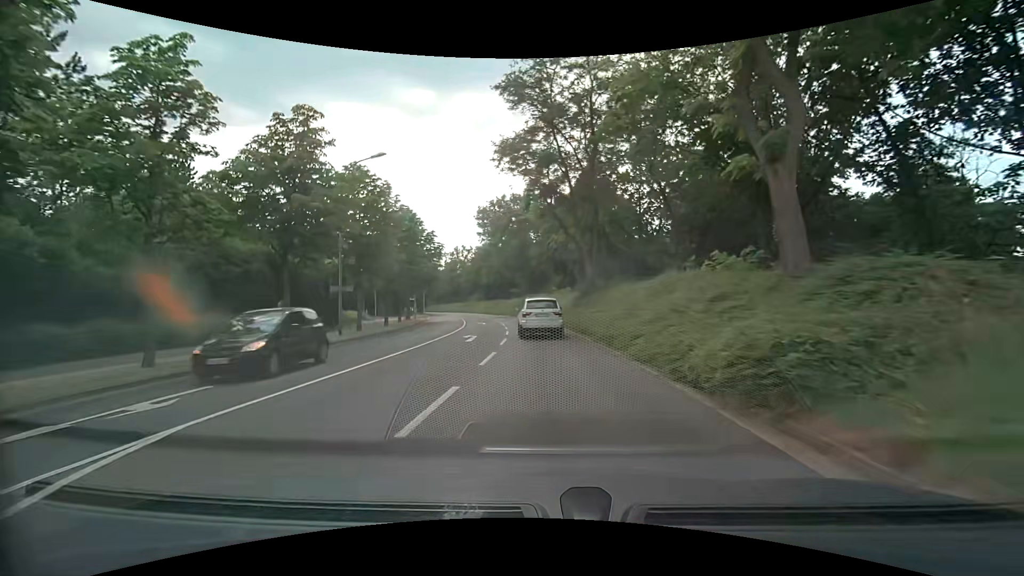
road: tertiary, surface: asphalt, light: Day
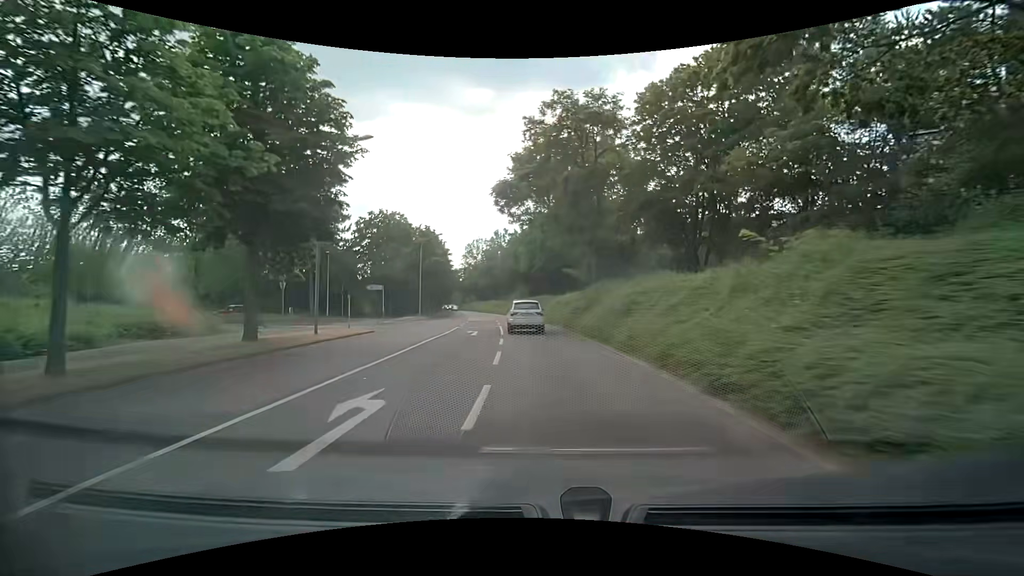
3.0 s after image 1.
(-1.3, +35.8) m; -4°
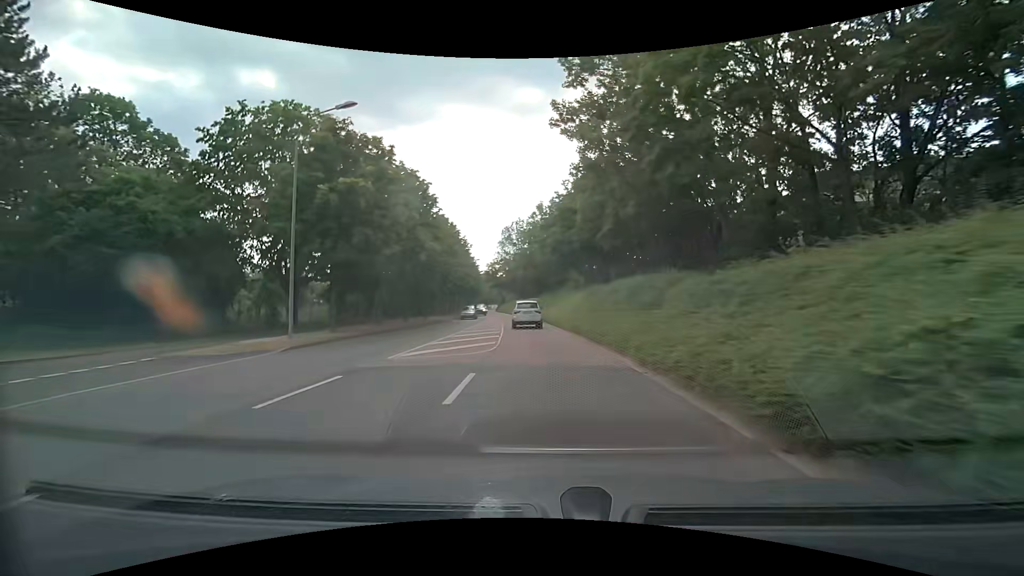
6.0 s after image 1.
(-2.2, +36.2) m; -7°
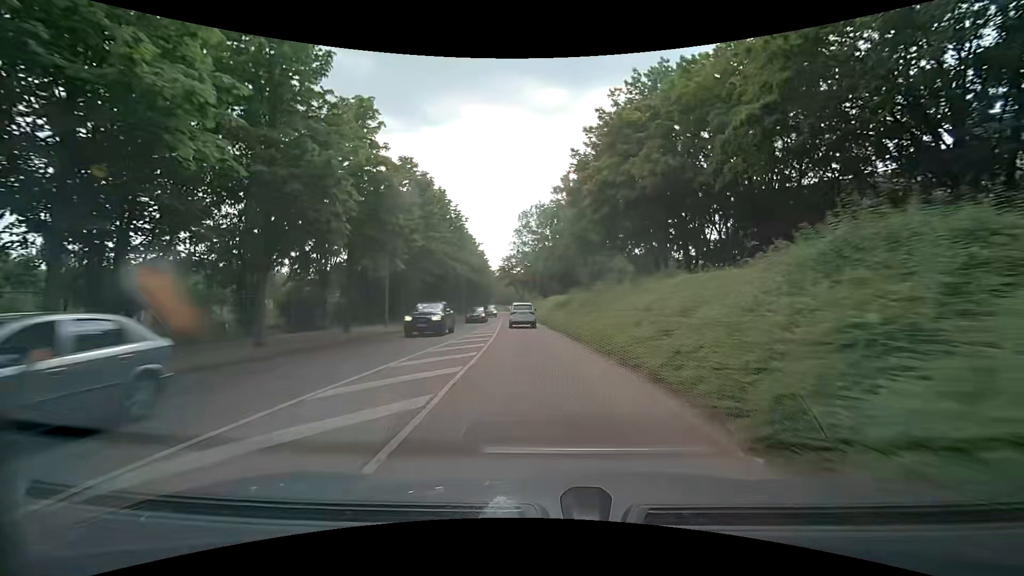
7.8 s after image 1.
(-0.4, +22.5) m; -3°
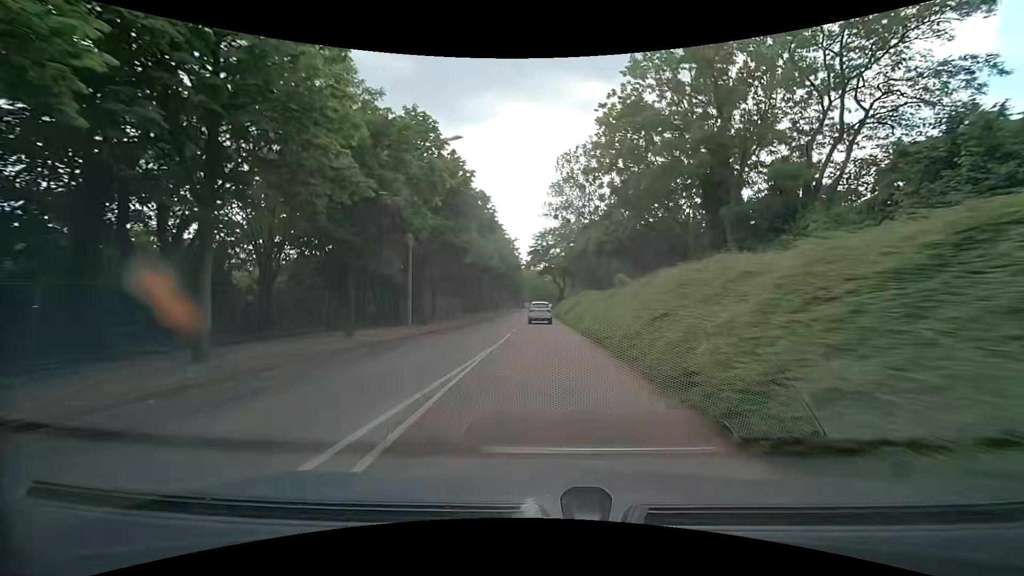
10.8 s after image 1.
(-1.6, +38.4) m; -4°
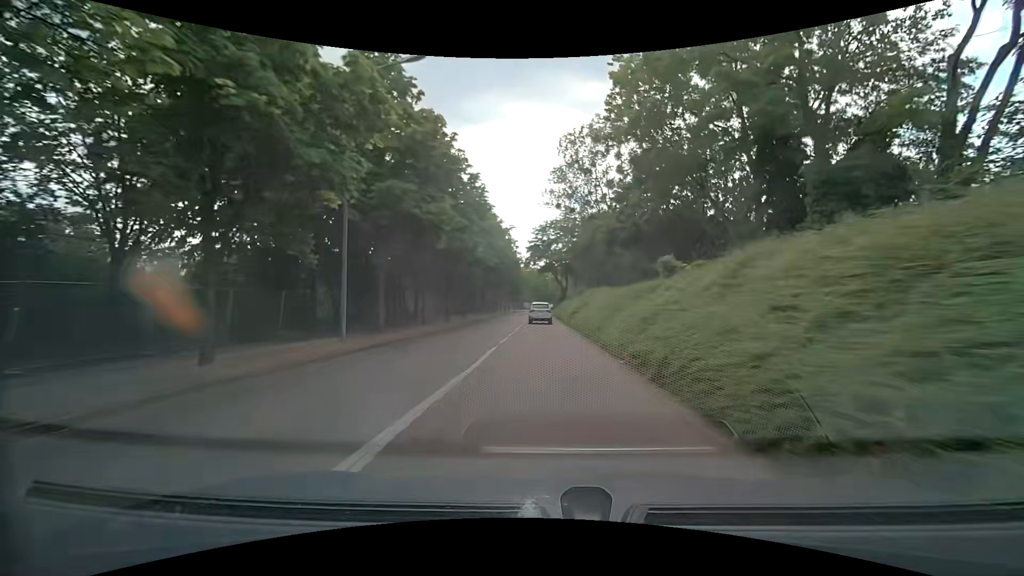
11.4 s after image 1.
(0.0, +7.7) m; 0°
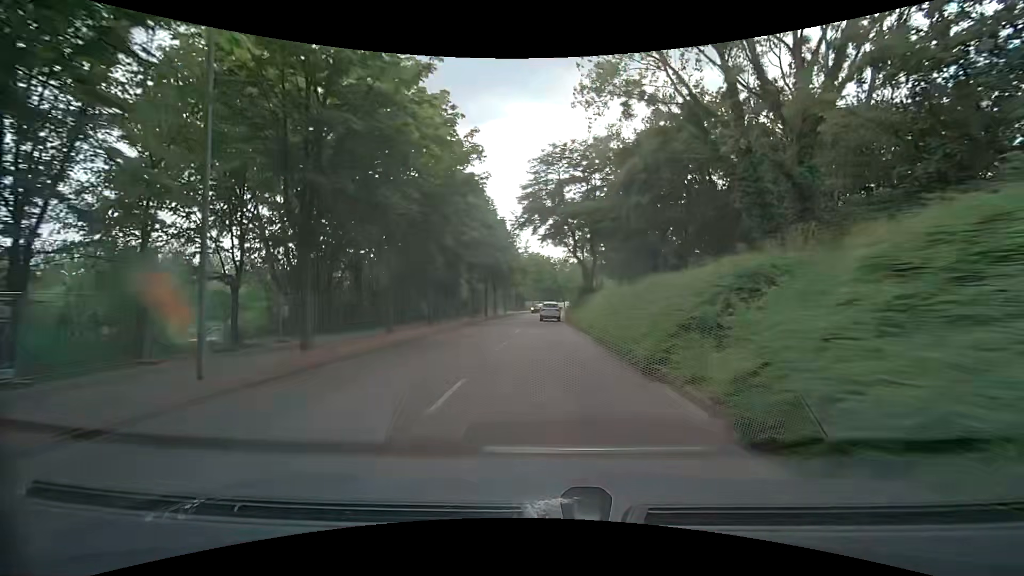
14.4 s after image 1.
(-0.3, +38.5) m; -1°
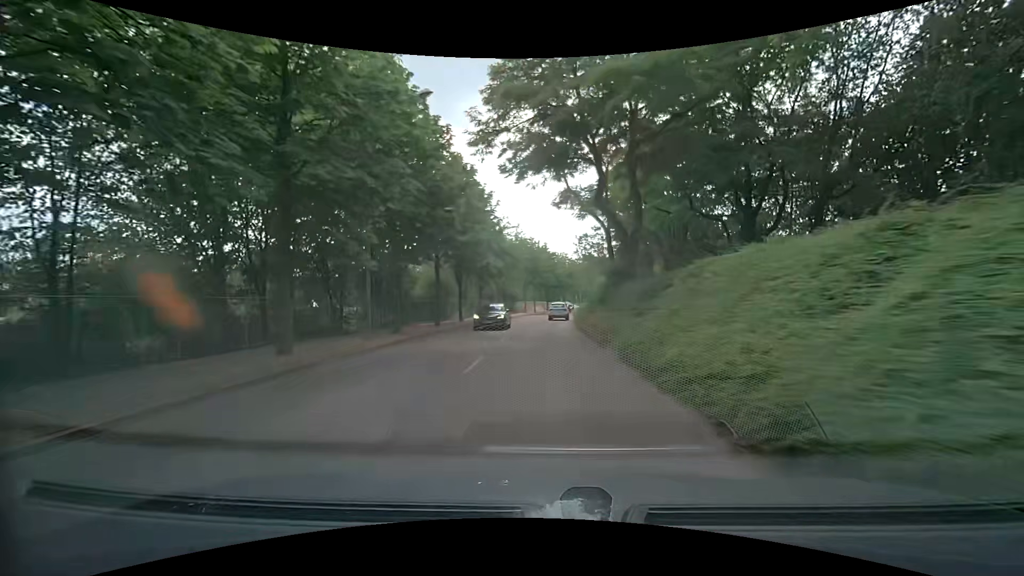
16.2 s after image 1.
(+0.2, +22.9) m; +1°
(0, +10) (0, +20) (0, +30) (0, +40) (+1, +50) (+2, +60) (+3, +70) (+5, +80) (+6, +90) (+9, +99) m
